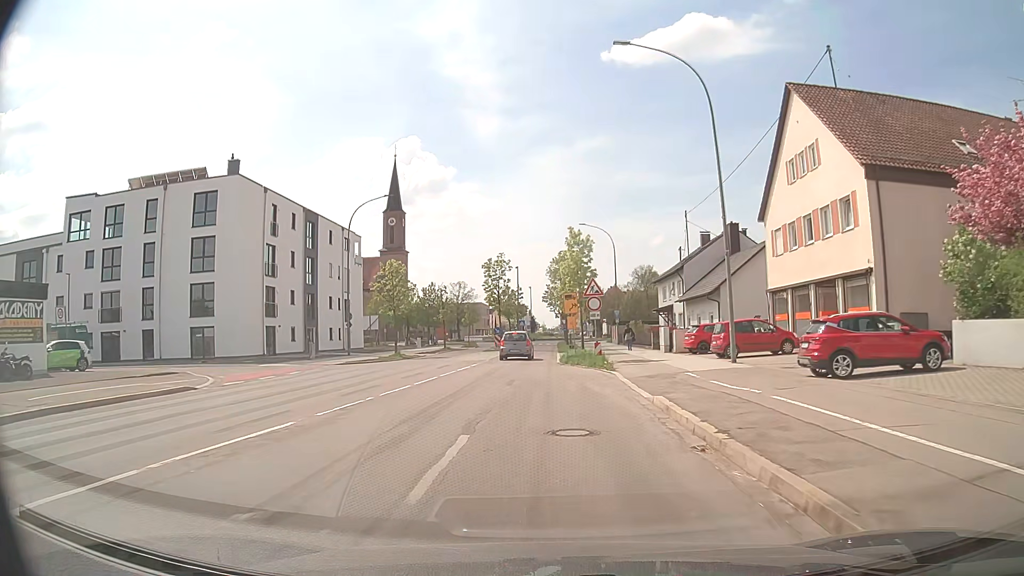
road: tertiary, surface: asphalt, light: Day
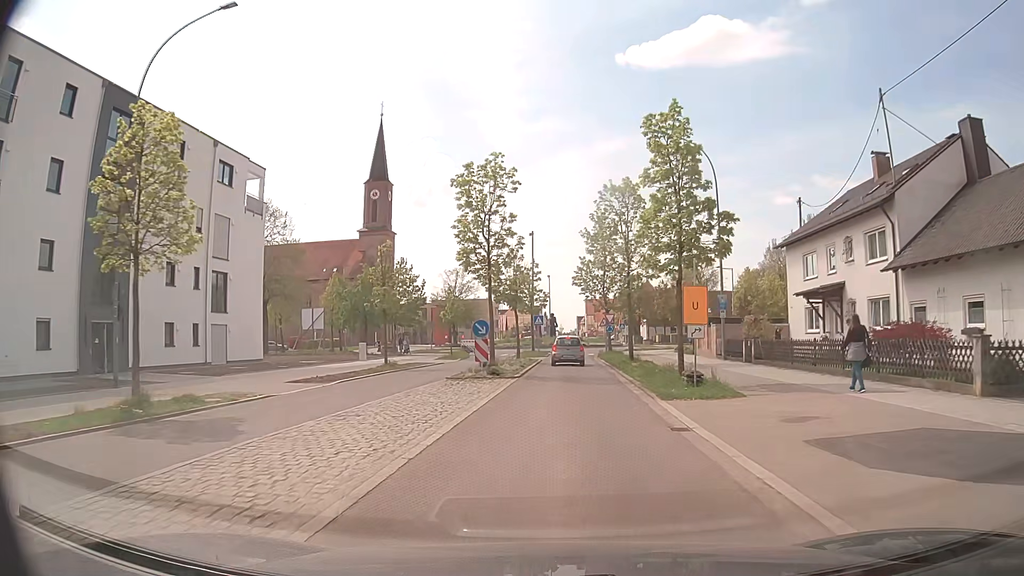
(-1.5, +32.3) m; -2°
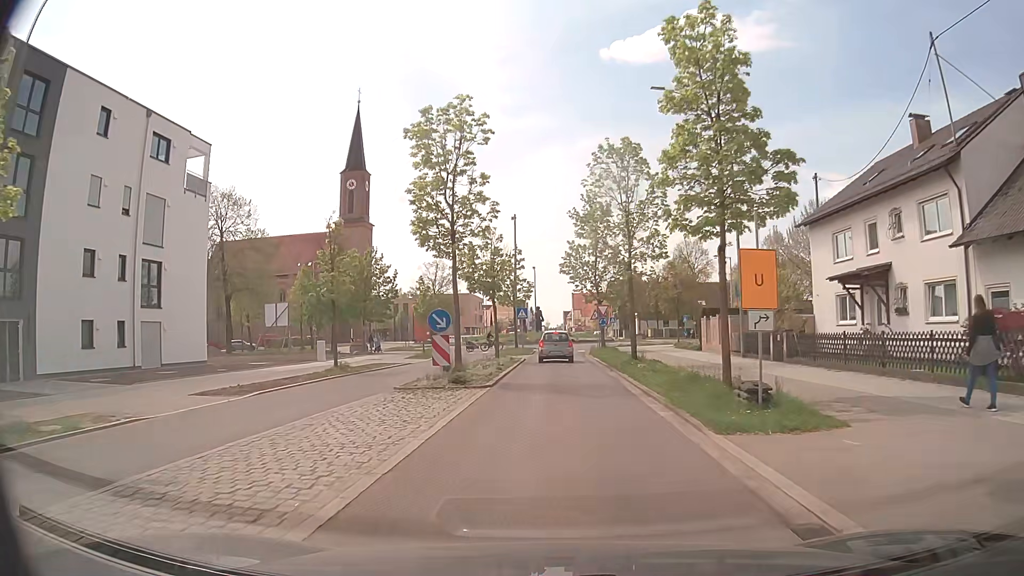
(+0.1, +5.9) m; +1°
(0, +10) (0, +20) (0, +30) (0, +40) (+1, +50) (+3, +60) (+9, +68) (+17, +74) (+26, +79) (+35, +82) m
